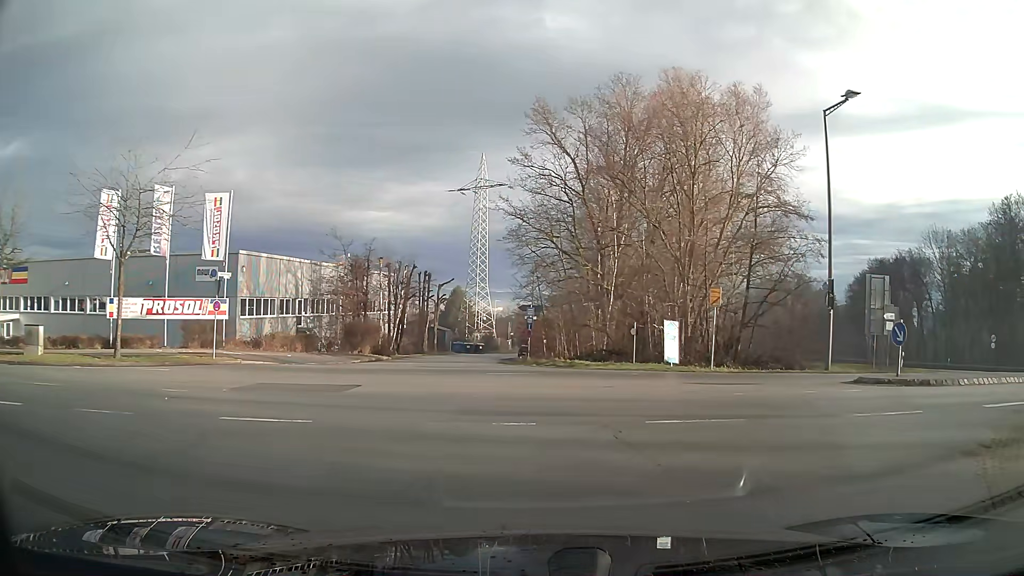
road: residential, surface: asphalt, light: Day
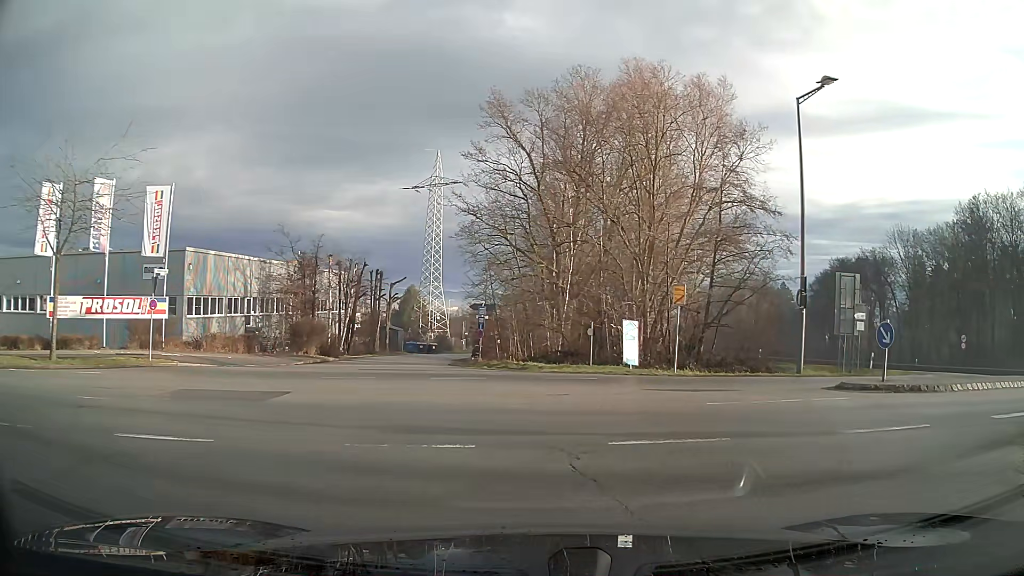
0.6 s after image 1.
(0.0, +1.5) m; +4°
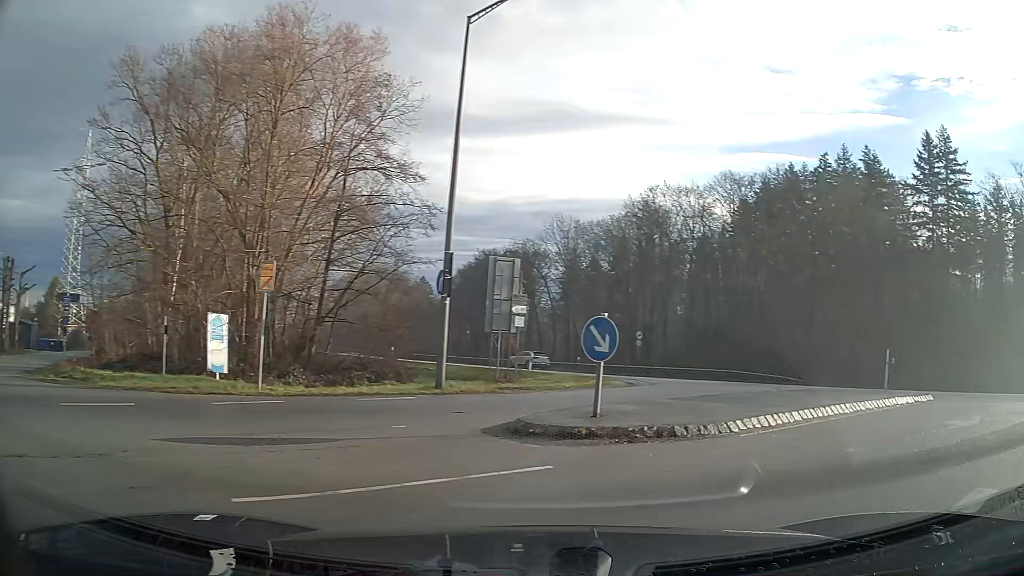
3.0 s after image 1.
(+2.0, +6.5) m; +36°
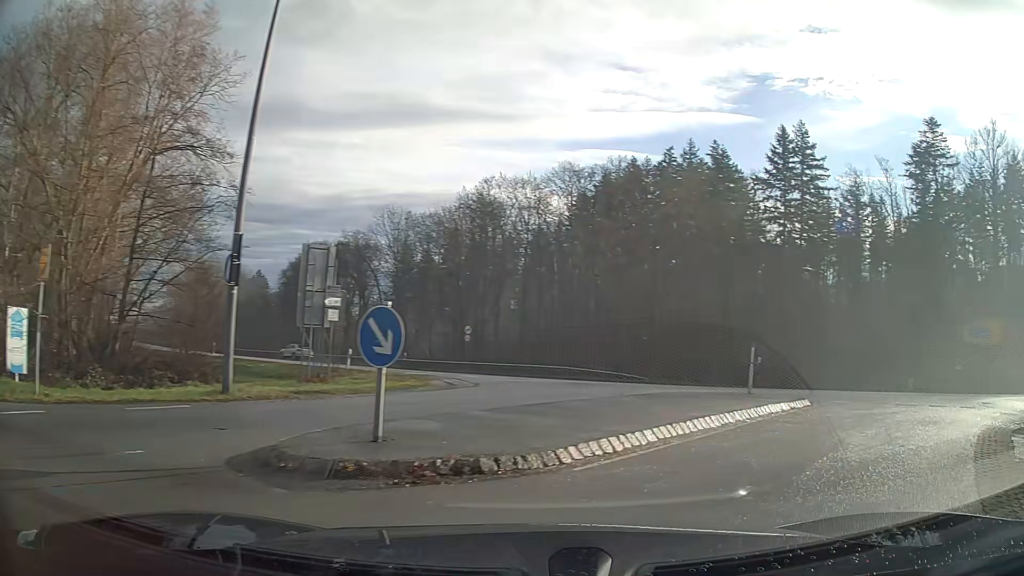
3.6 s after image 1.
(+0.3, +2.4) m; +14°
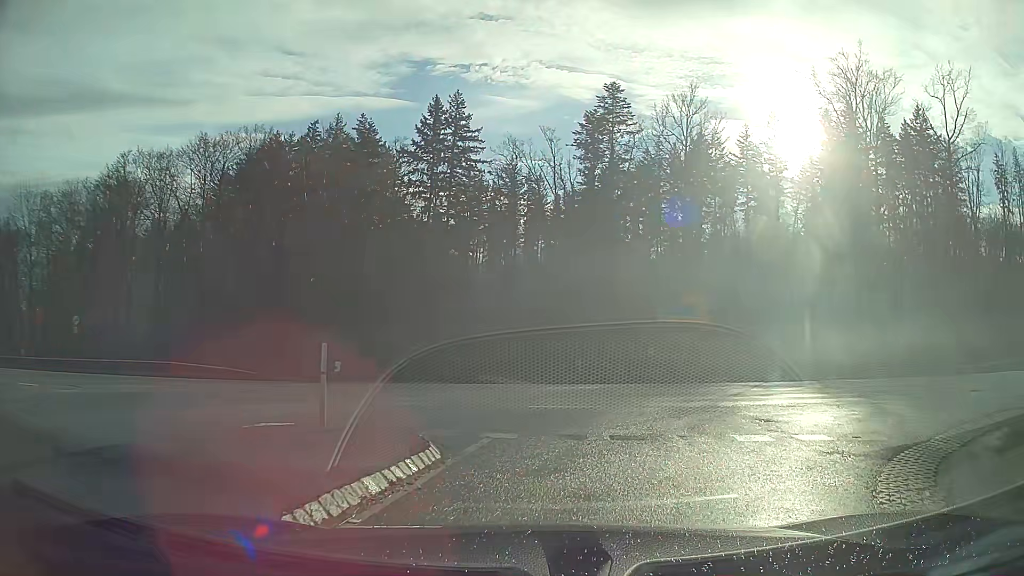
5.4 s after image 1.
(+1.8, +6.8) m; +26°
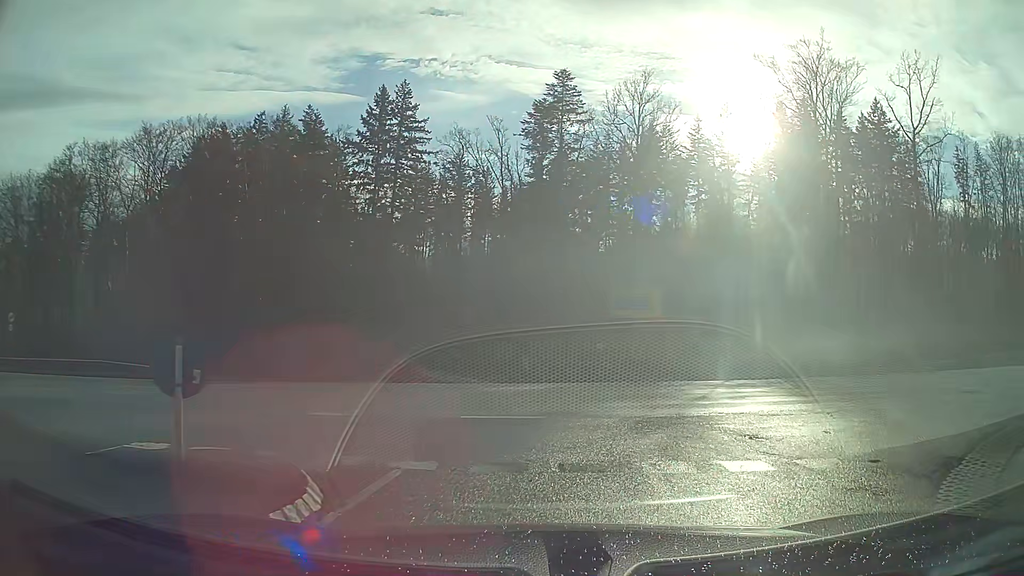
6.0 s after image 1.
(+0.1, +2.0) m; +4°
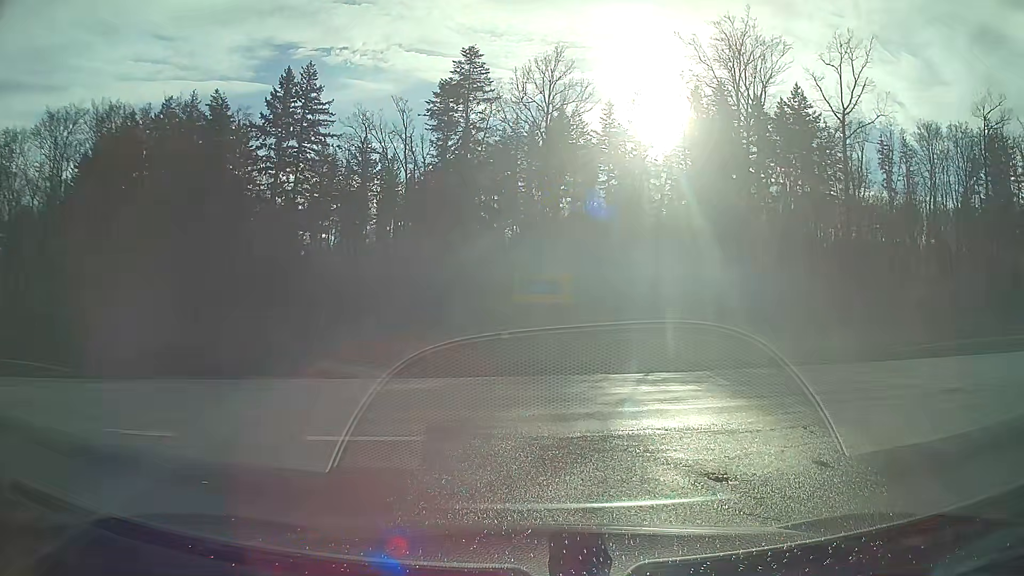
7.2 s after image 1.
(+0.1, +2.8) m; +5°
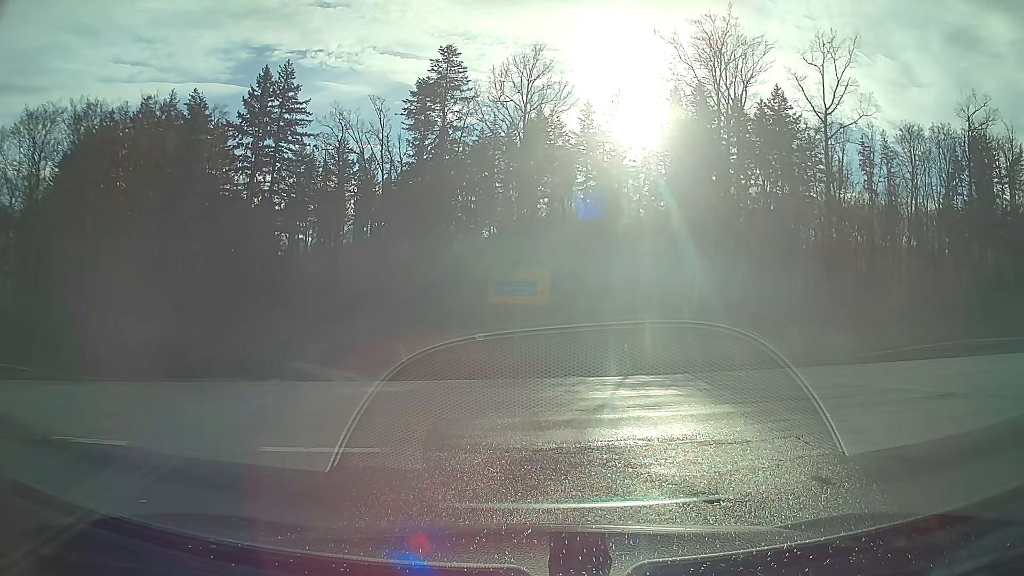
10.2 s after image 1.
(0.0, +0.6) m; 0°
